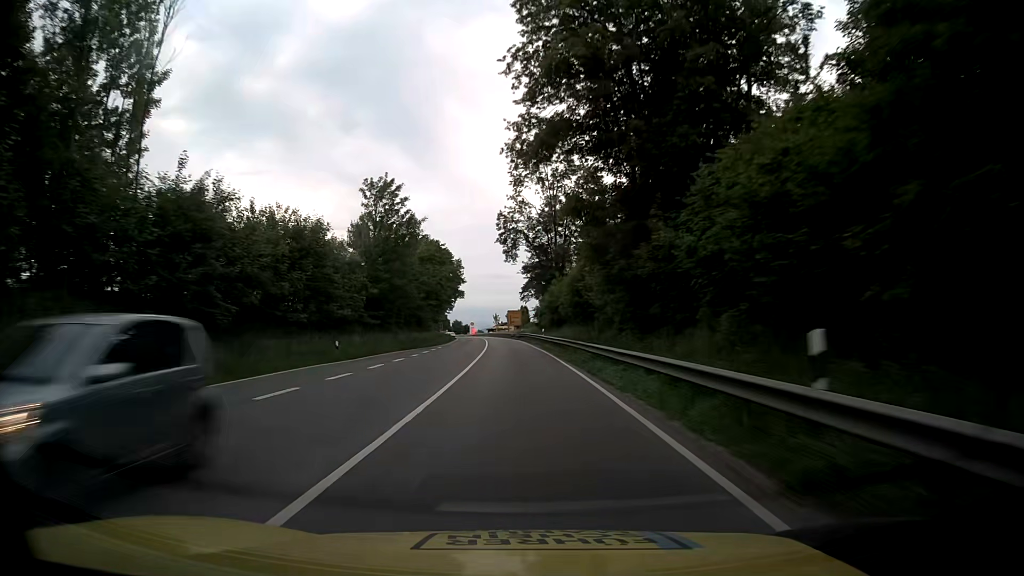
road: primary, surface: asphalt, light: Day
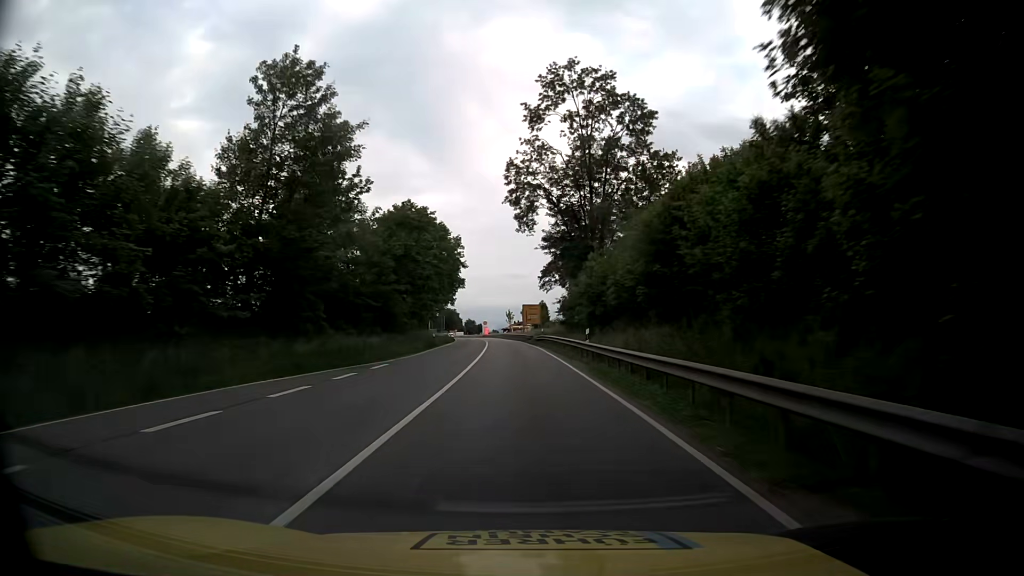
(-0.5, +27.1) m; -2°
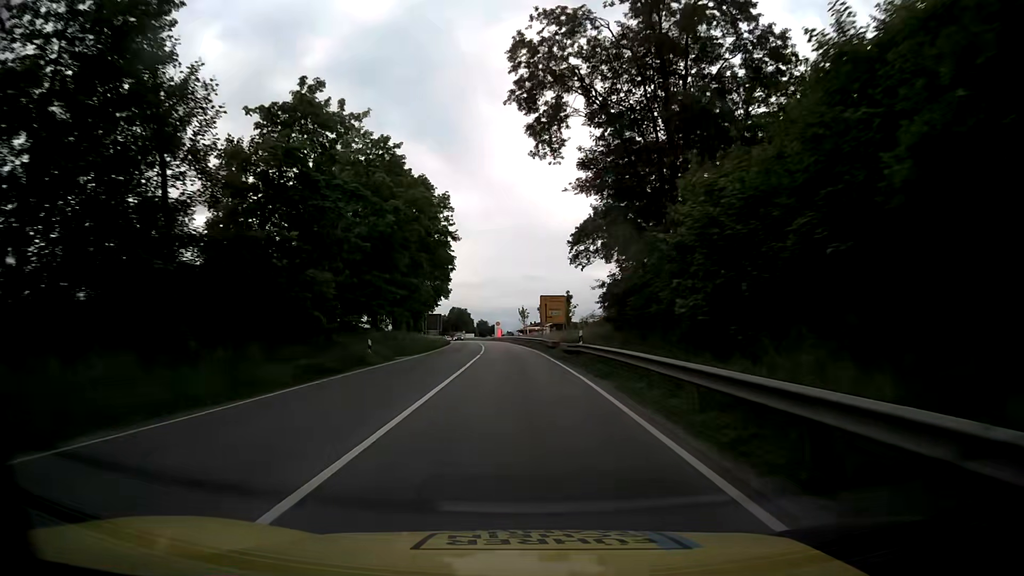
(-0.2, +27.1) m; -1°
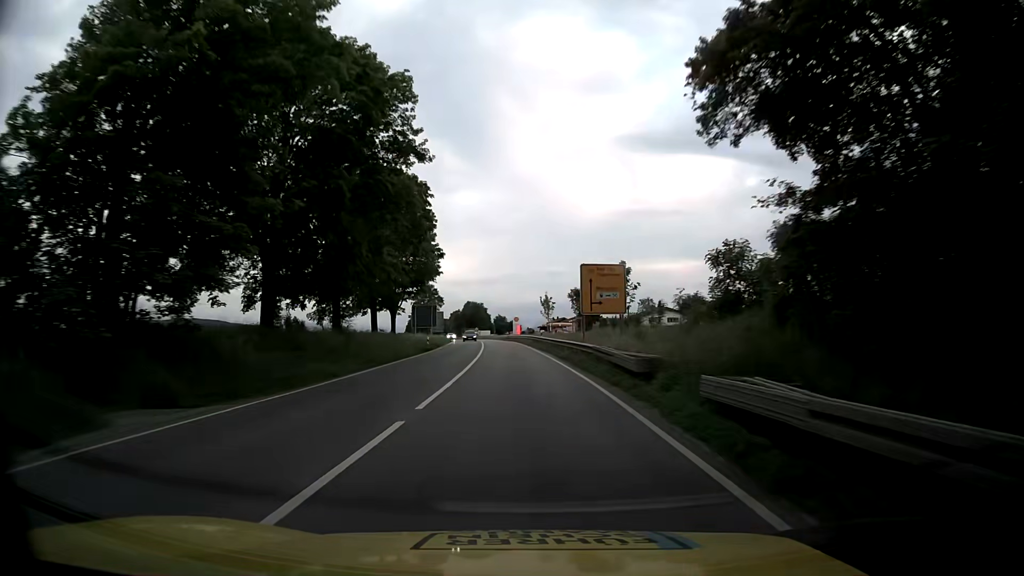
(-0.4, +27.0) m; -2°
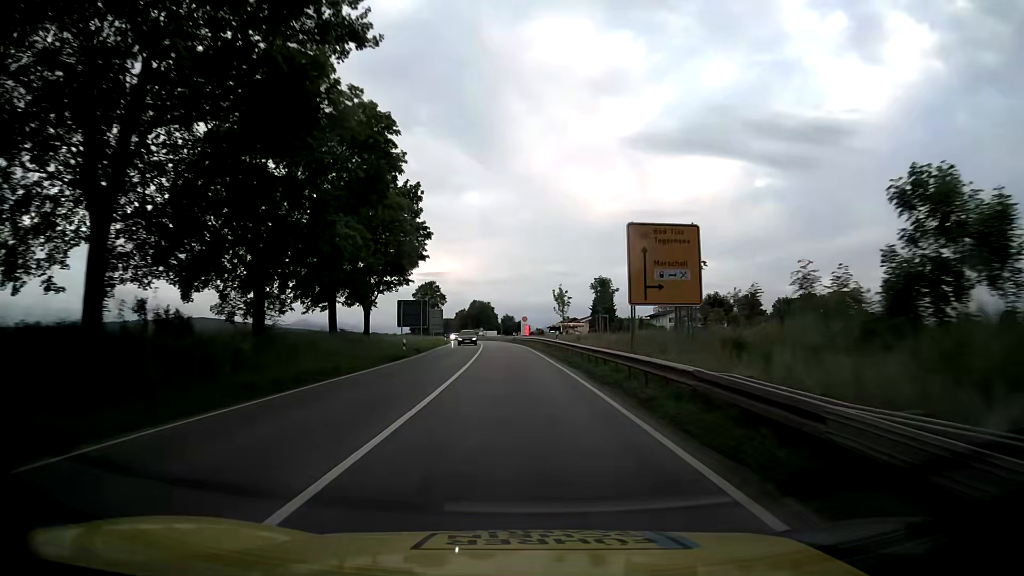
(-0.1, +13.5) m; 0°
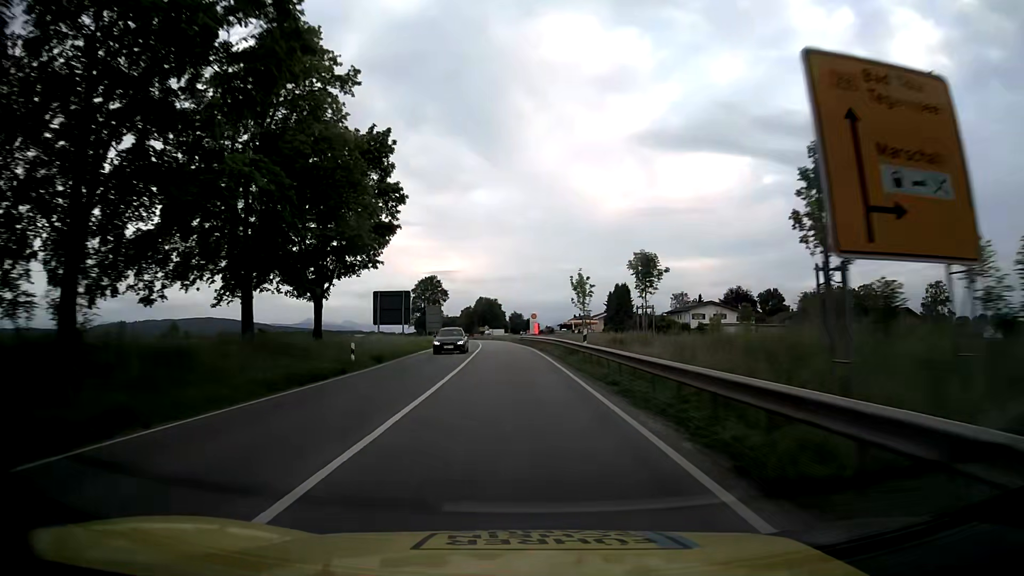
(-0.1, +13.5) m; -1°
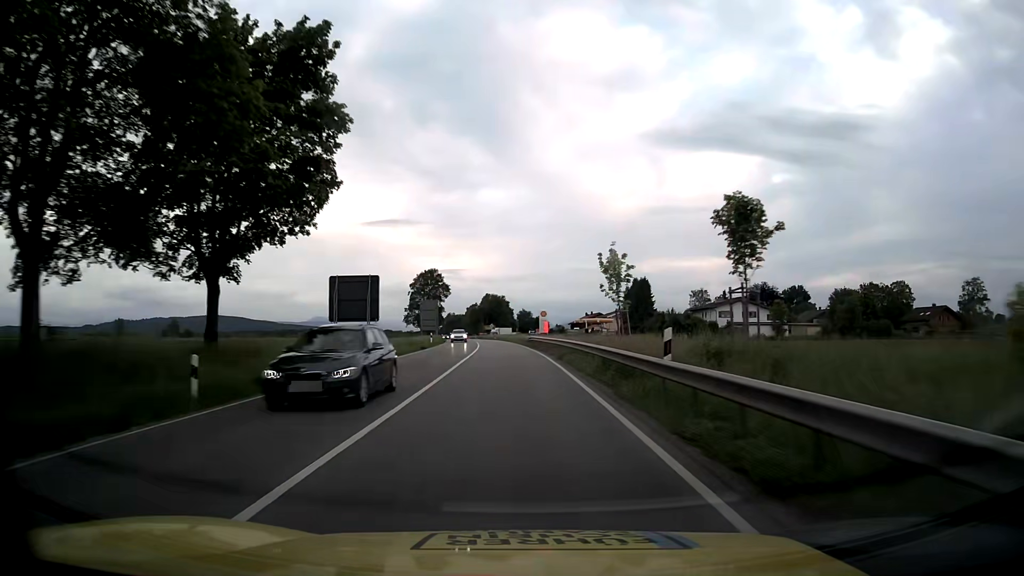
(-0.1, +13.6) m; -1°
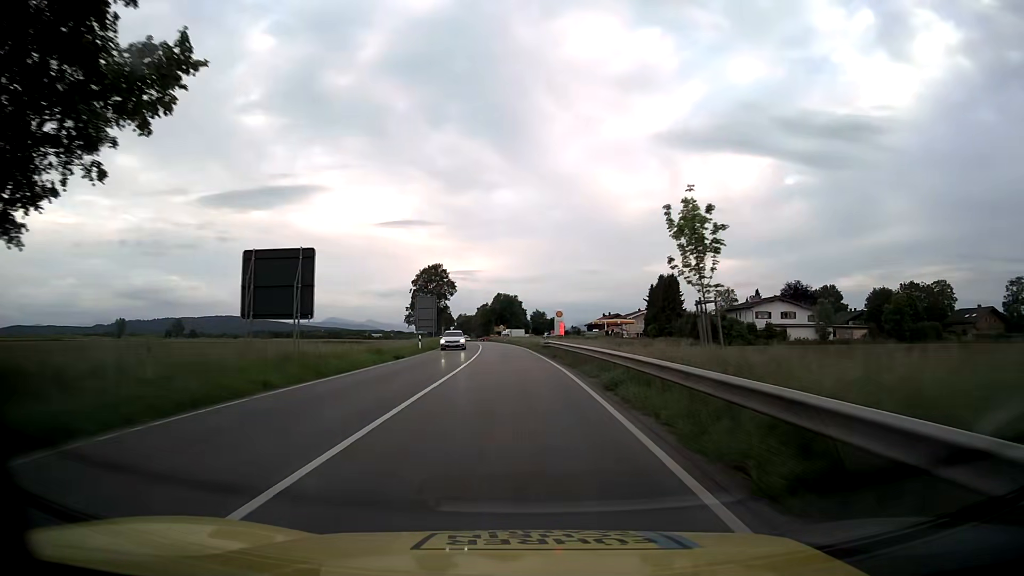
(-0.1, +13.6) m; -1°
(0, +10) (0, +20) (-1, +30) (-1, +40) (-2, +50) (-2, +60) (-3, +70) (-4, +80) (-5, +90) (-6, +100) m
